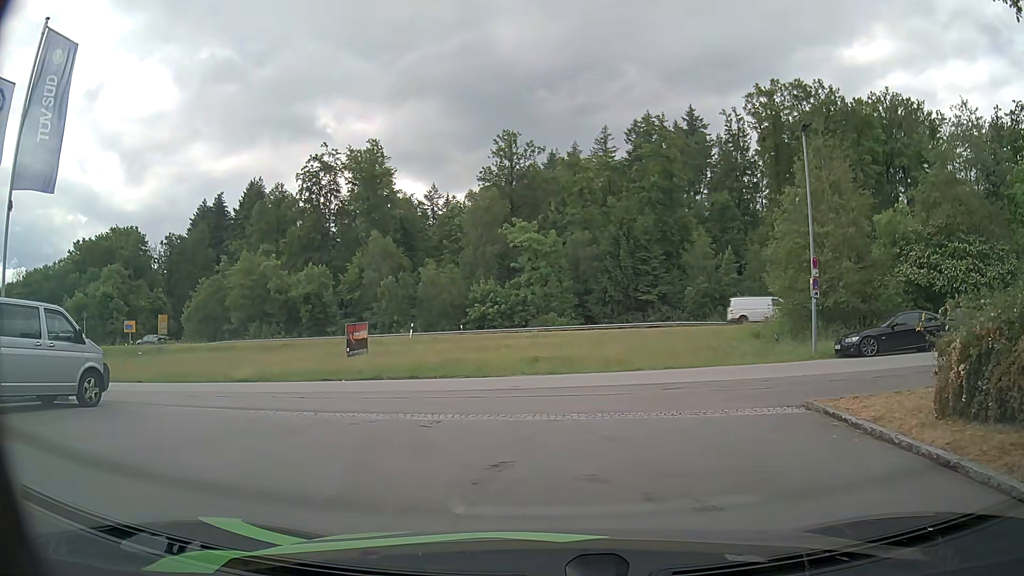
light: Day
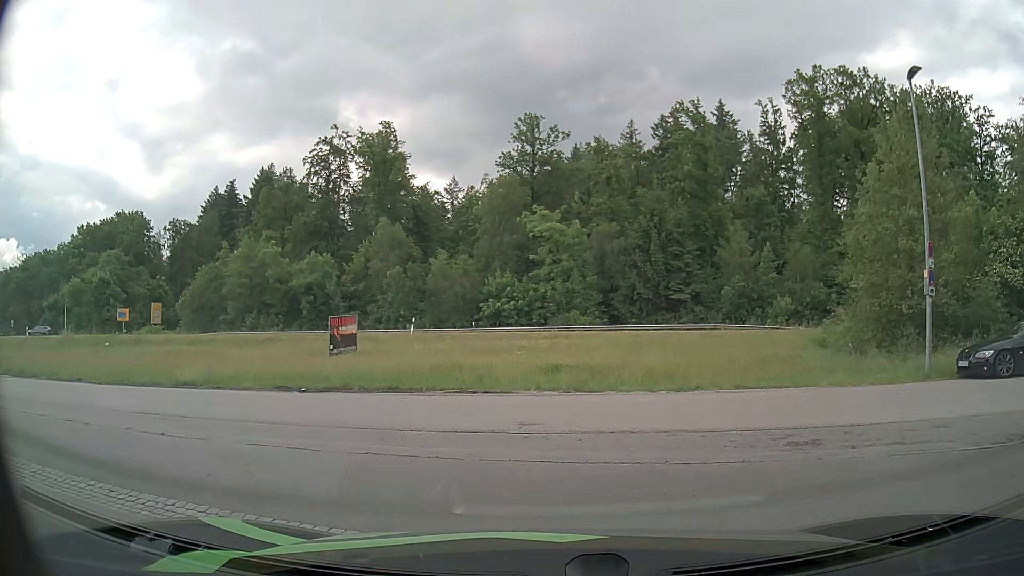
(0.0, +6.1) m; -2°
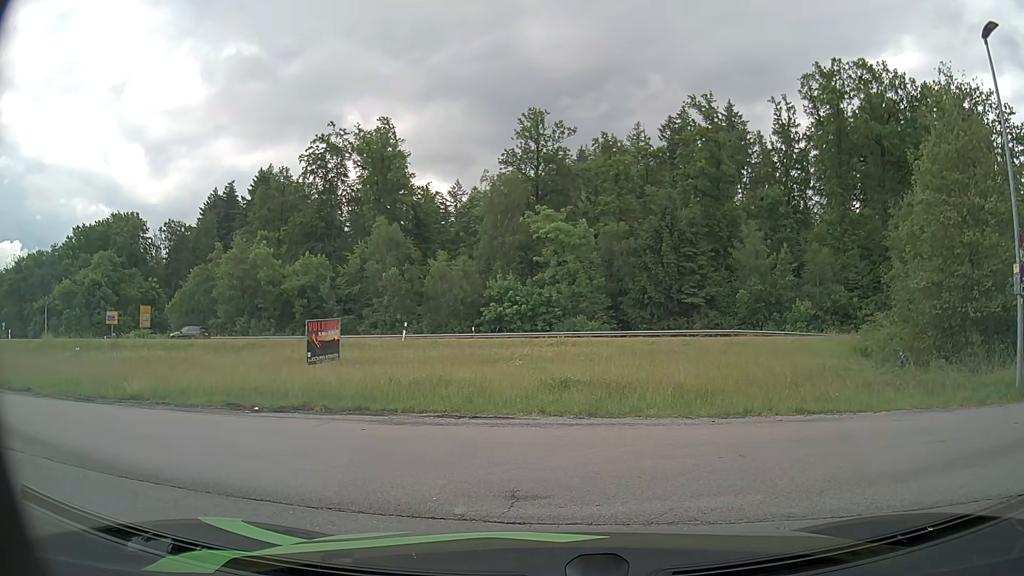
(0.0, +3.5) m; 0°
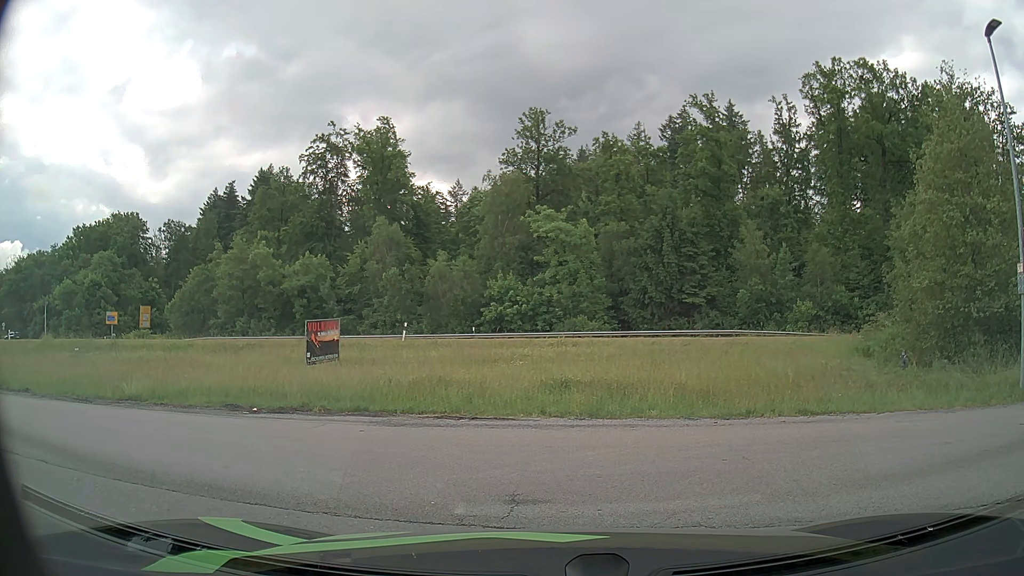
(0.0, +0.2) m; 0°
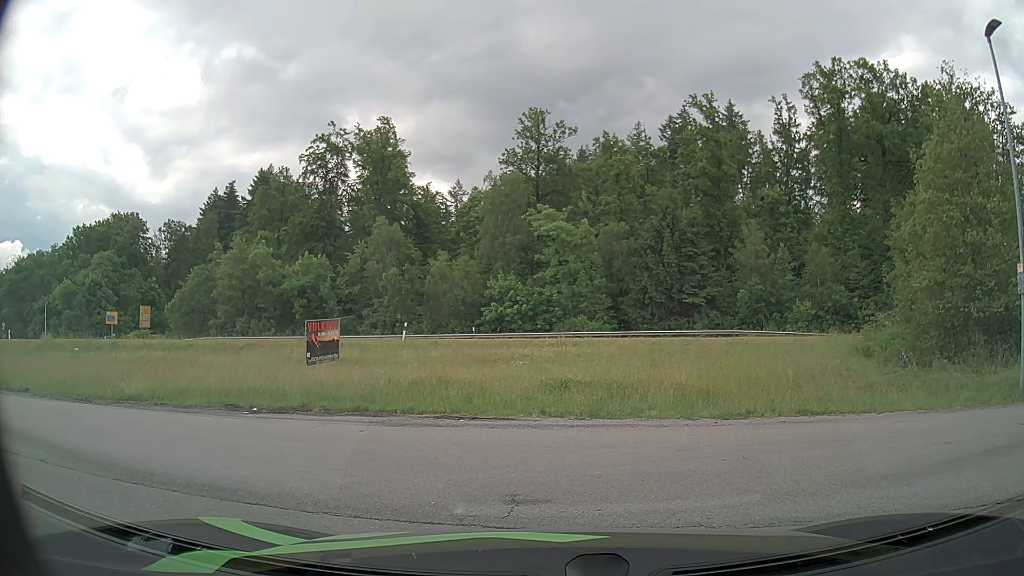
(0.0, 0.0) m; 0°
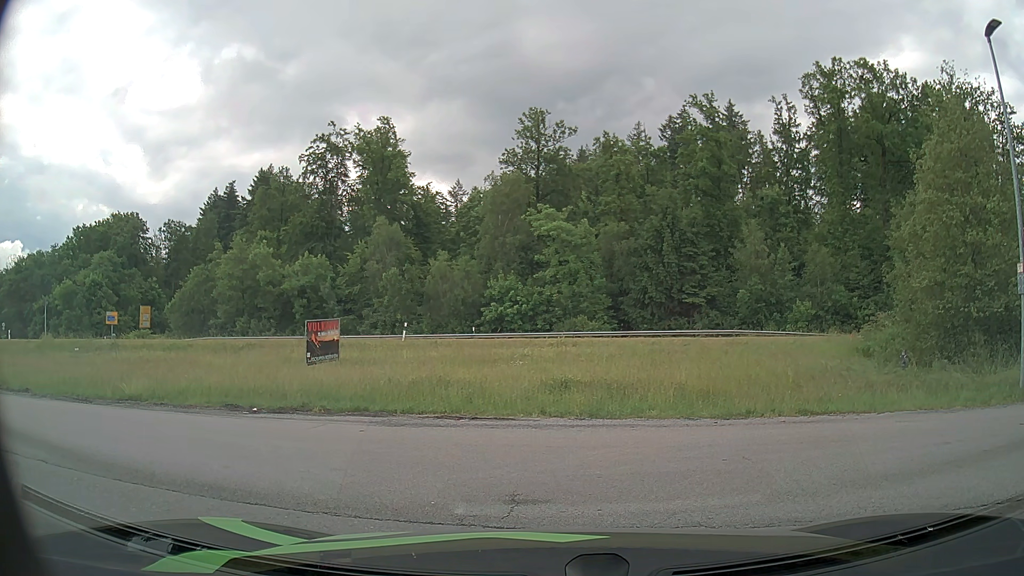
(0.0, 0.0) m; 0°
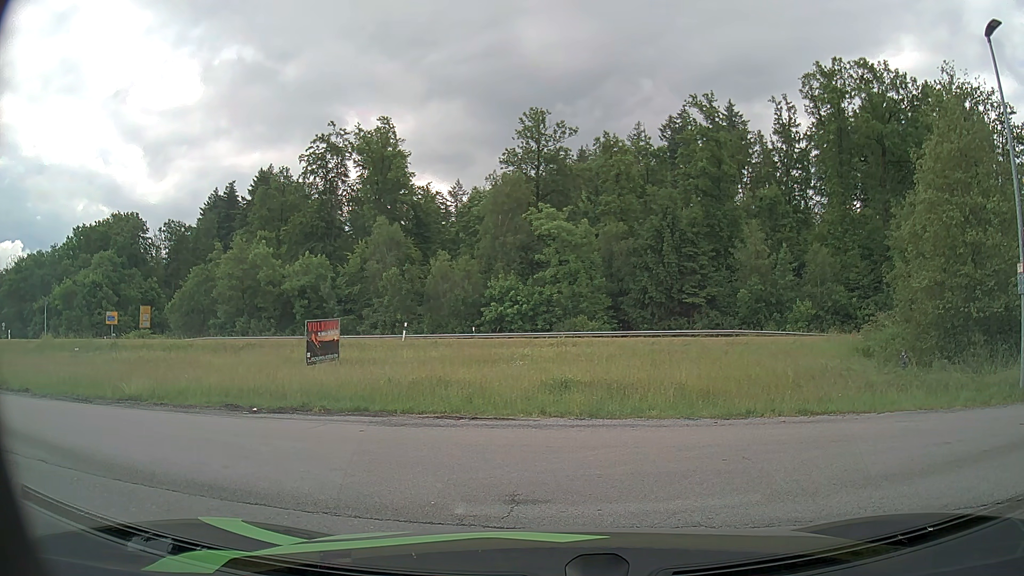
(0.0, 0.0) m; 0°
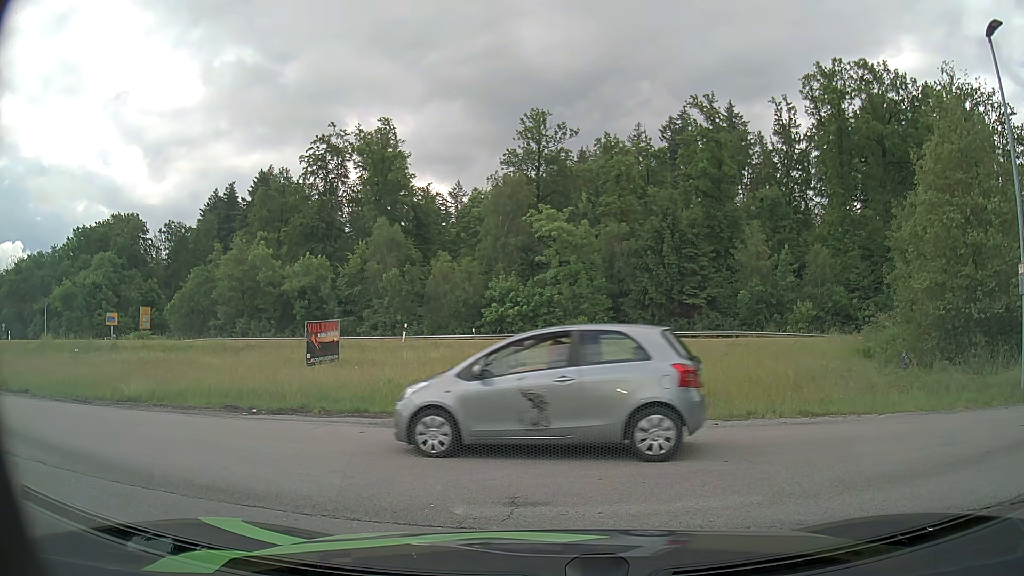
(0.0, 0.0) m; 0°
